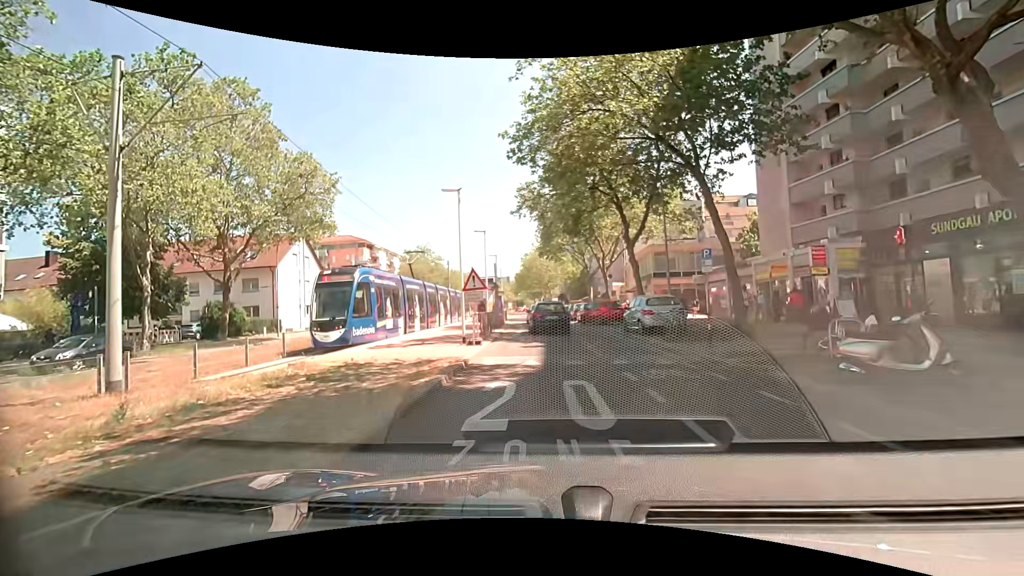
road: tertiary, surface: paving_stones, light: Day
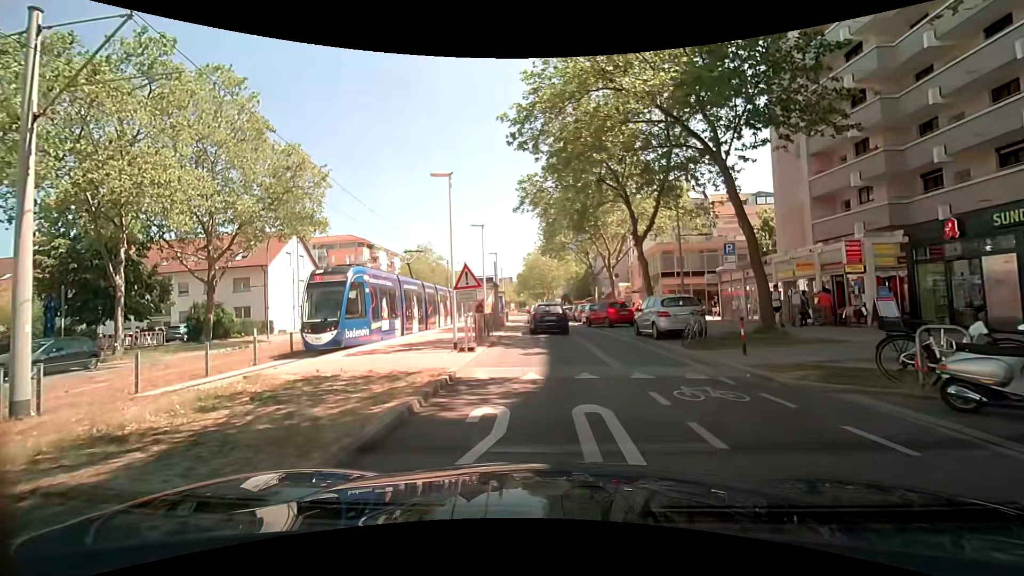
(0.0, +2.0) m; 0°
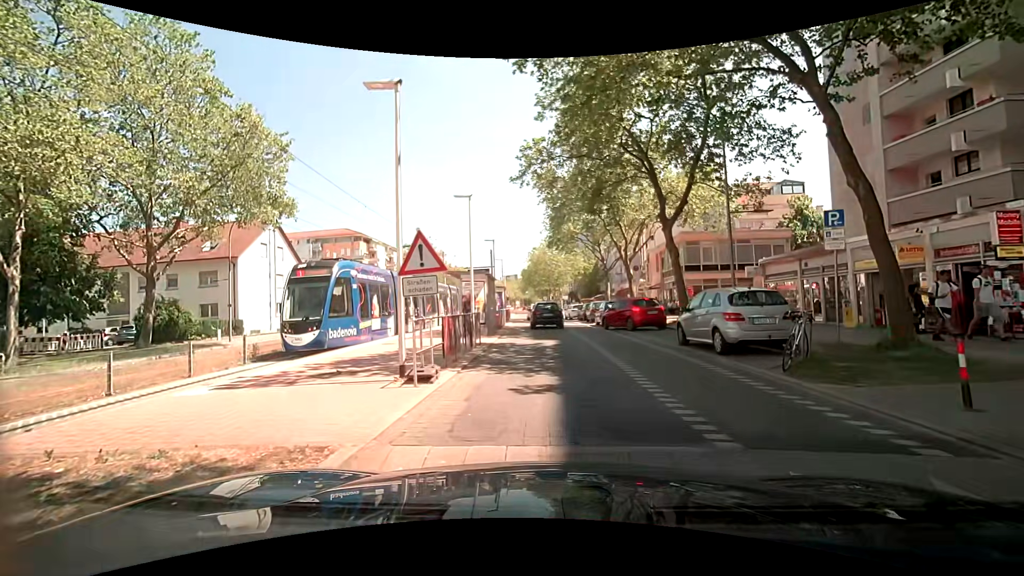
(0.0, +5.8) m; -1°
